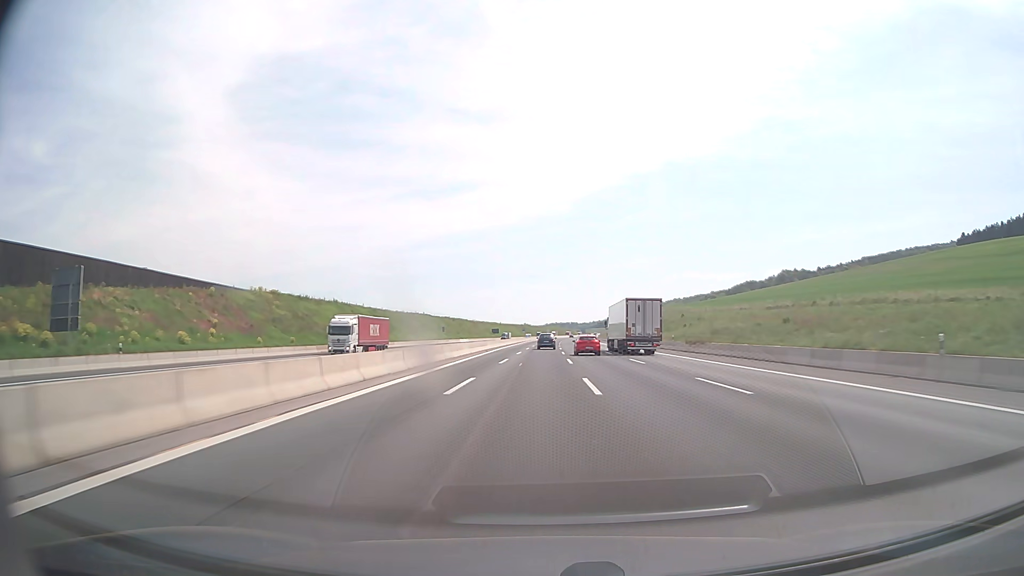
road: motorway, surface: asphalt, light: Day
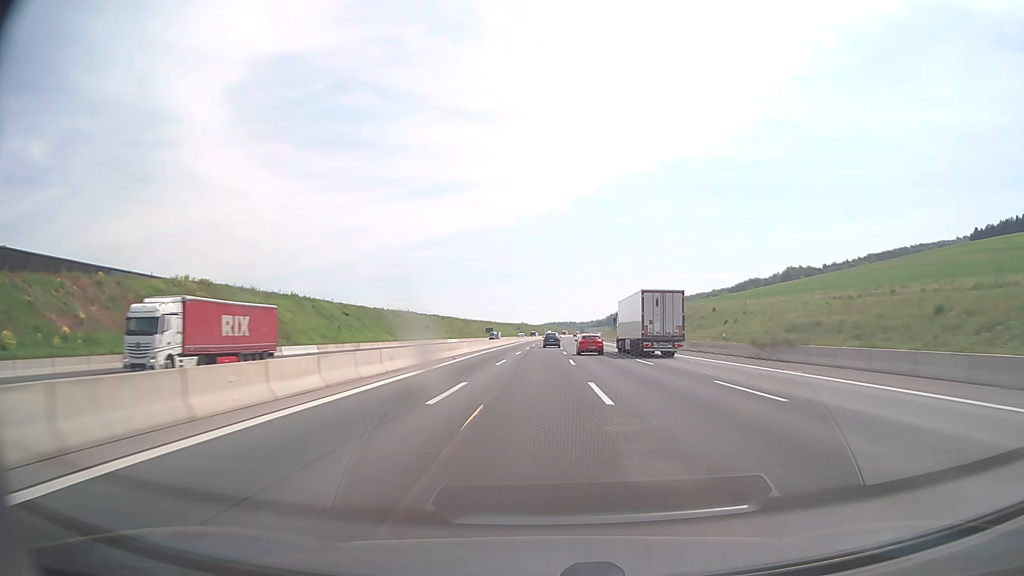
(0.0, +20.4) m; 0°
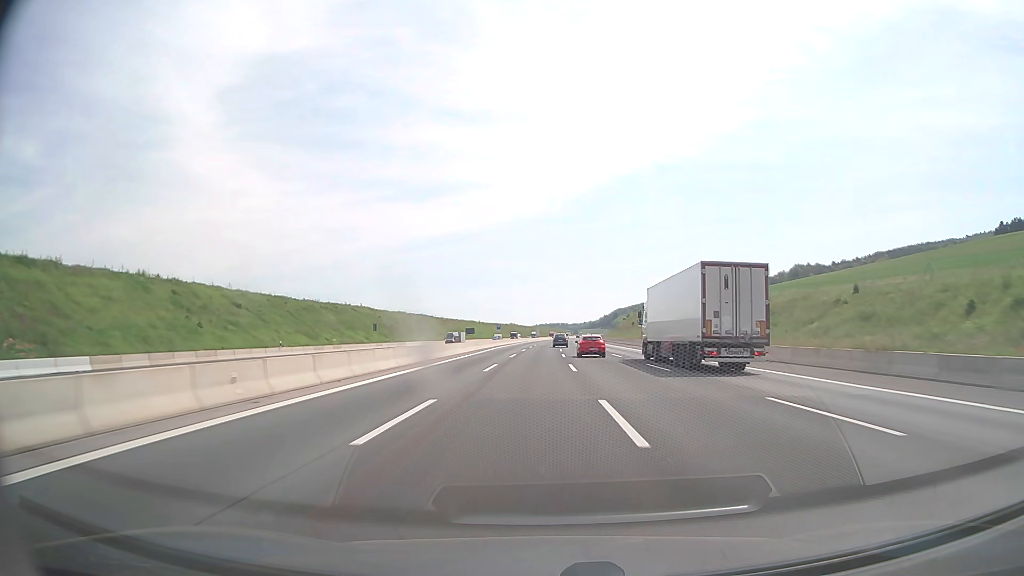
(+0.2, +40.8) m; +1°
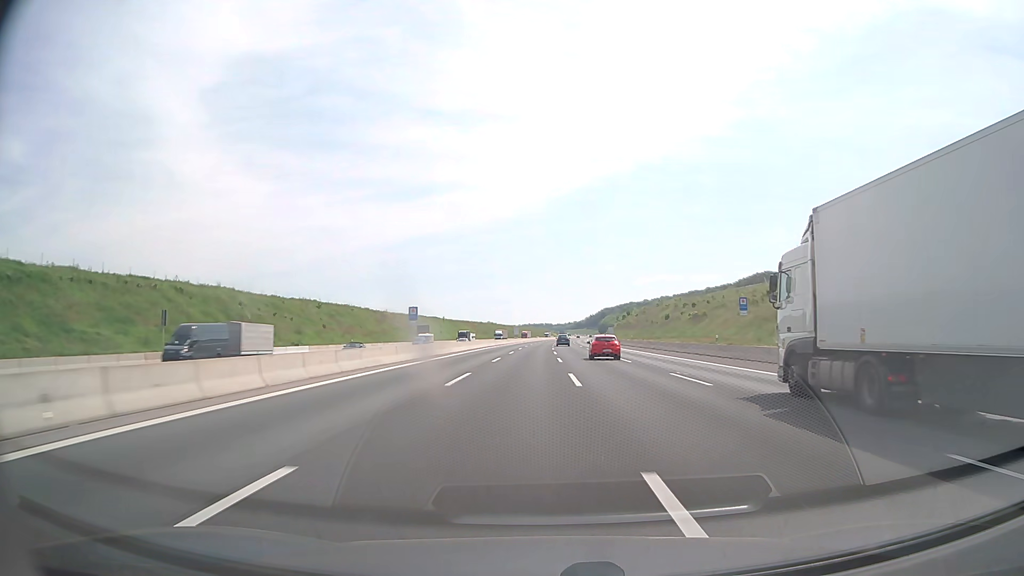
(+0.5, +61.3) m; +1°
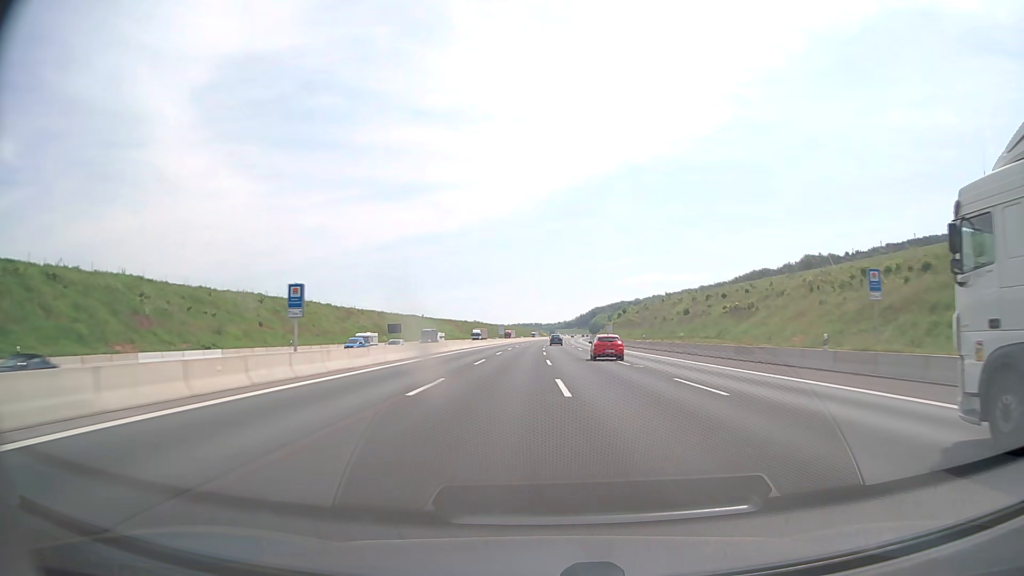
(+0.2, +20.5) m; +1°
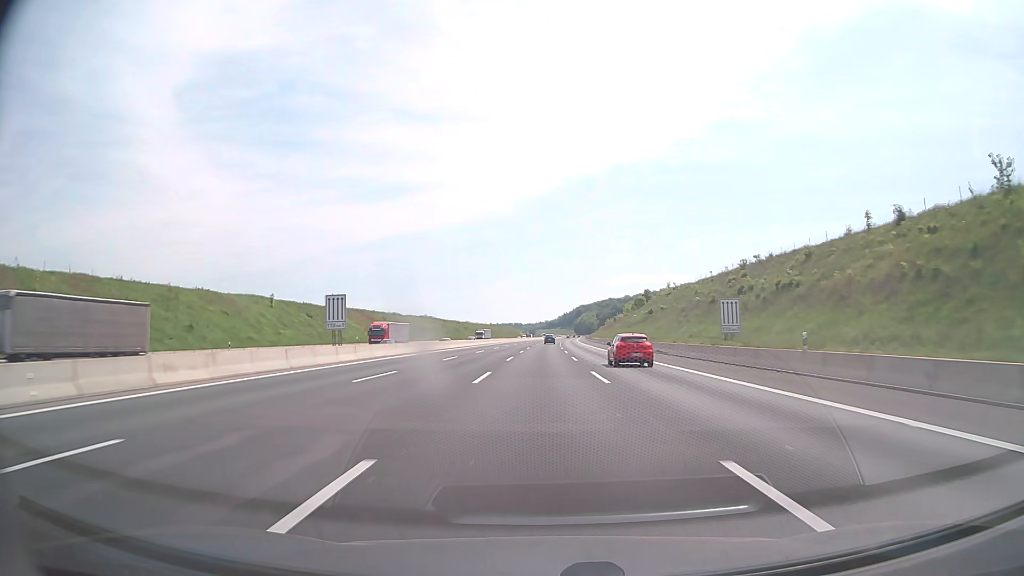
(+2.4, +102.8) m; +2°
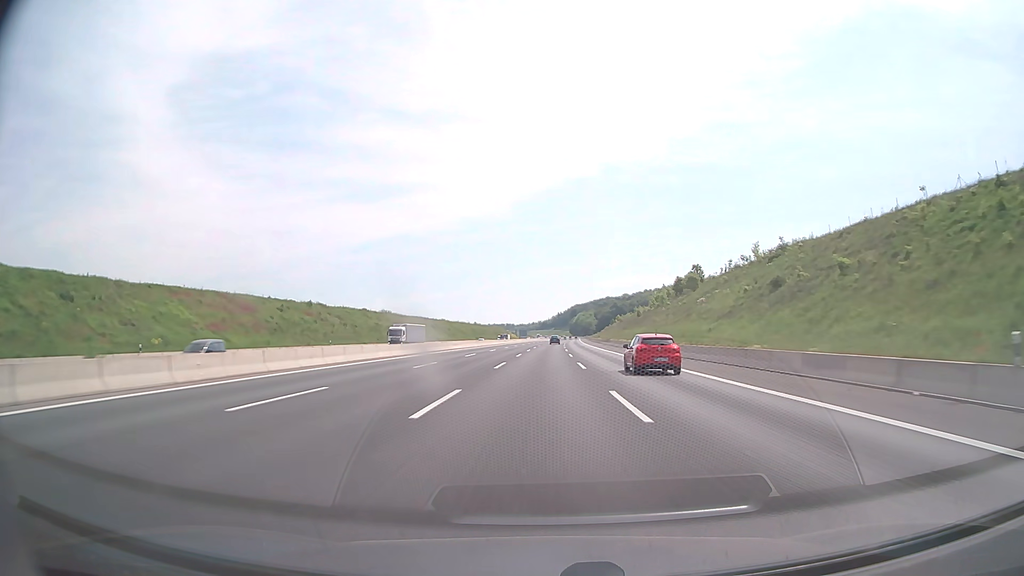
(+0.1, +61.8) m; 0°
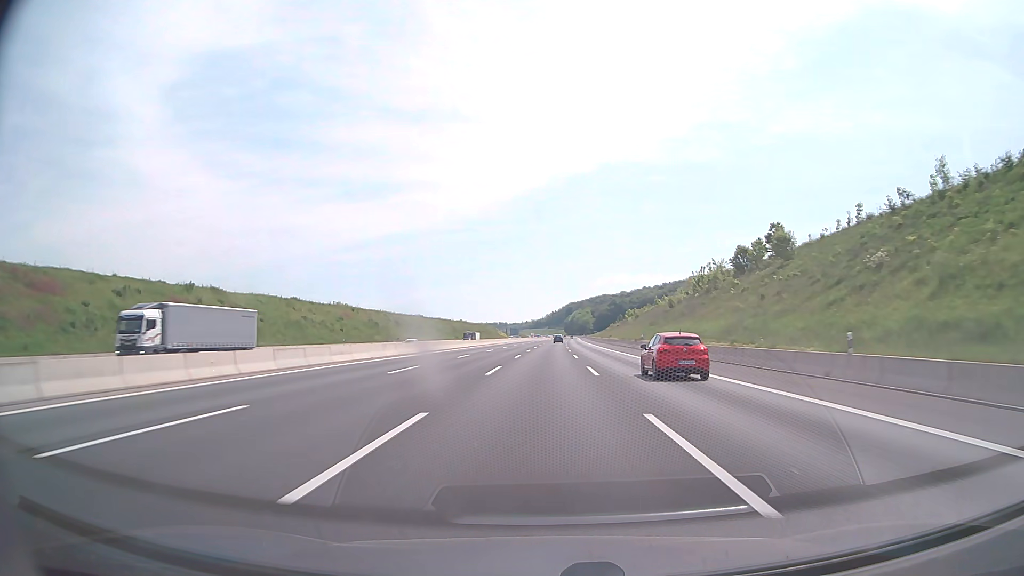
(+0.2, +41.2) m; +1°
(0, +10) (0, +20) (0, +30) (0, +40) (0, +50) (+1, +60) (+1, +70) (+1, +80) (+1, +90) (+2, +100) m
